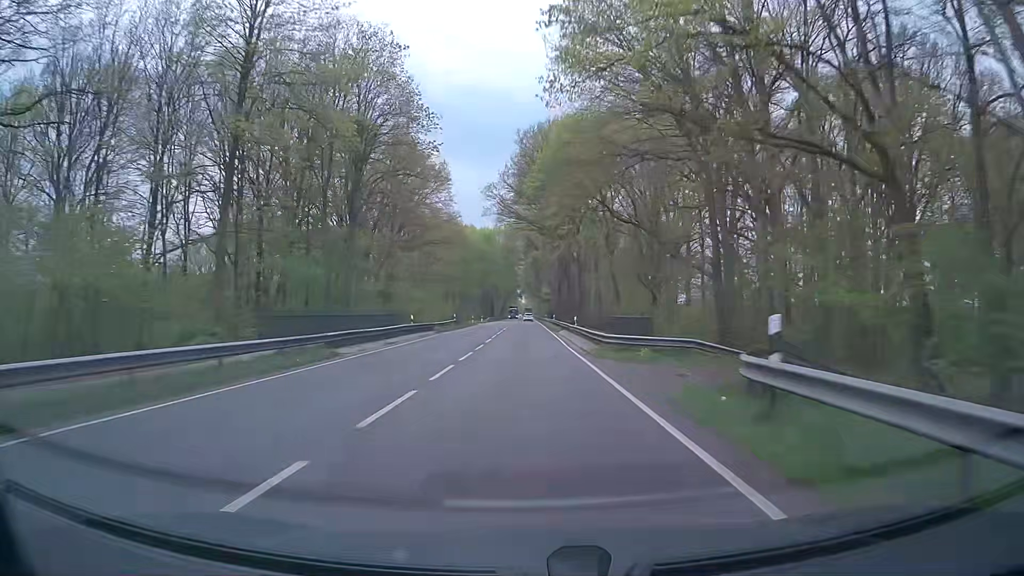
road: primary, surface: asphalt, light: Day
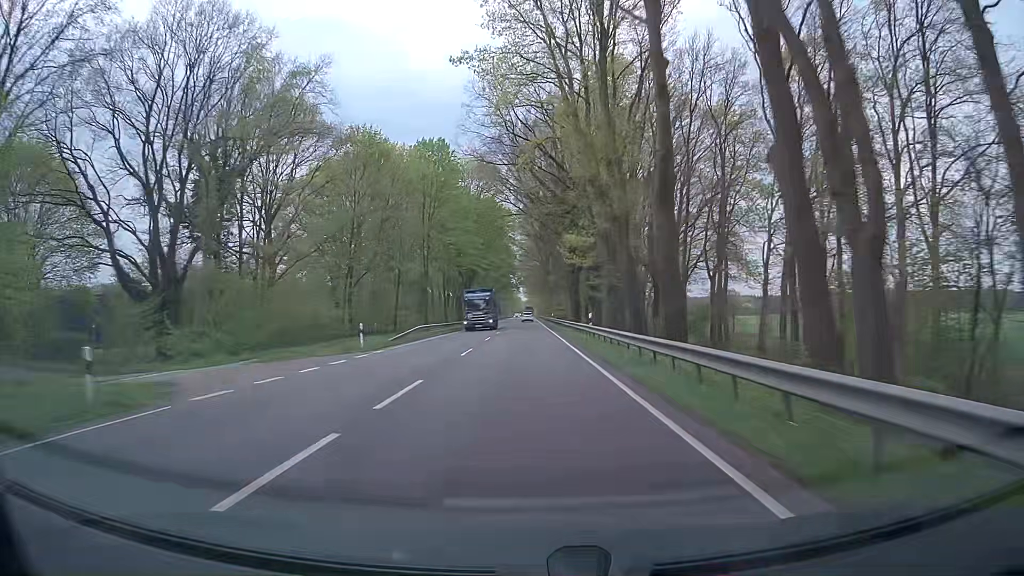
(-1.0, +77.7) m; 0°
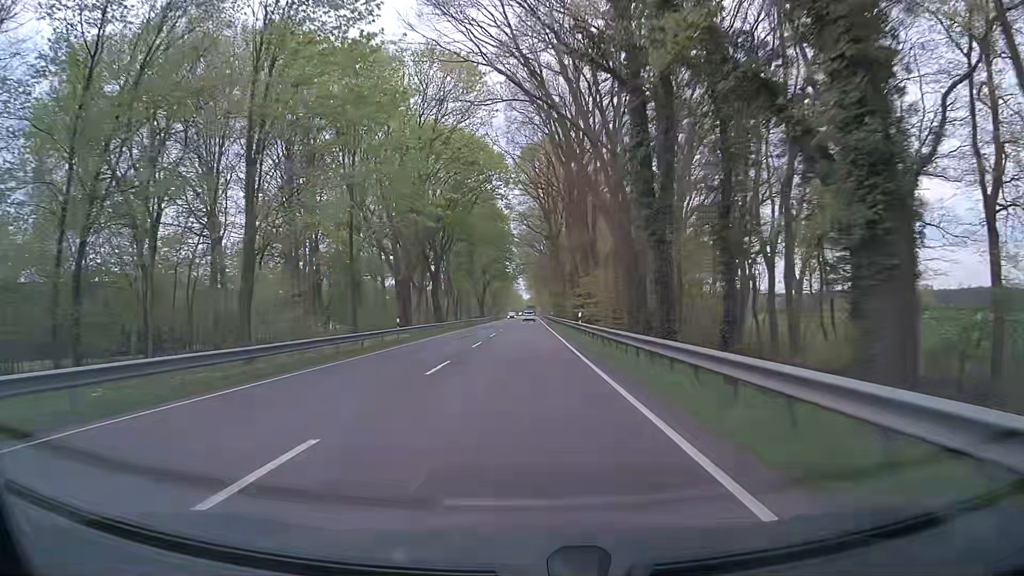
(-0.1, +42.3) m; 0°
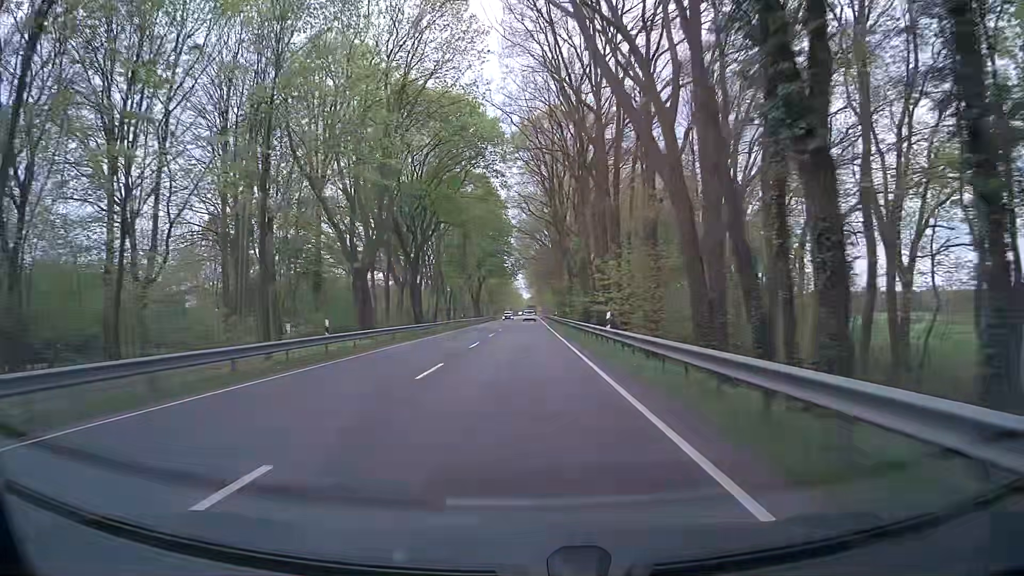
(-0.1, +13.3) m; -1°
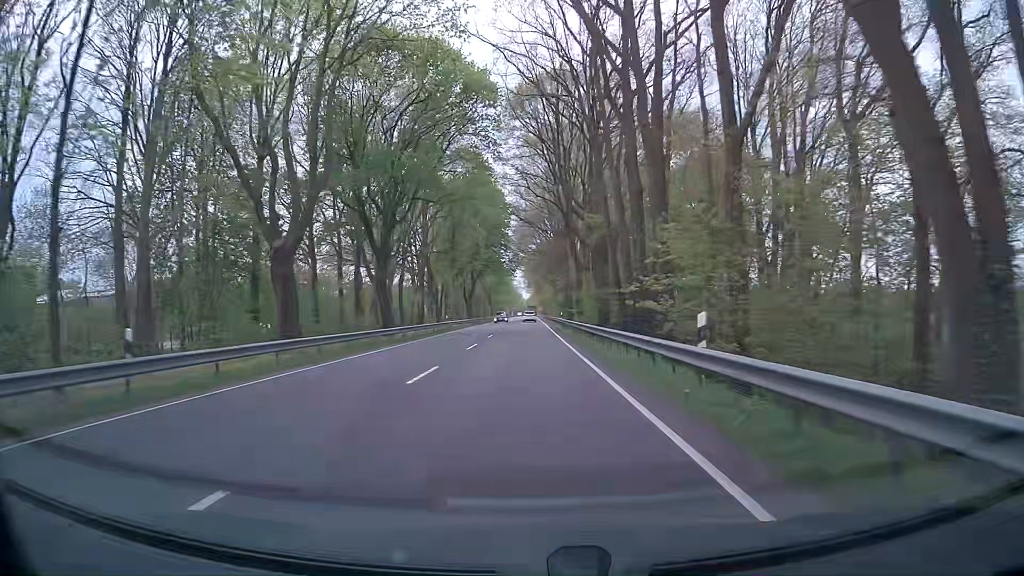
(+0.1, +12.8) m; 0°
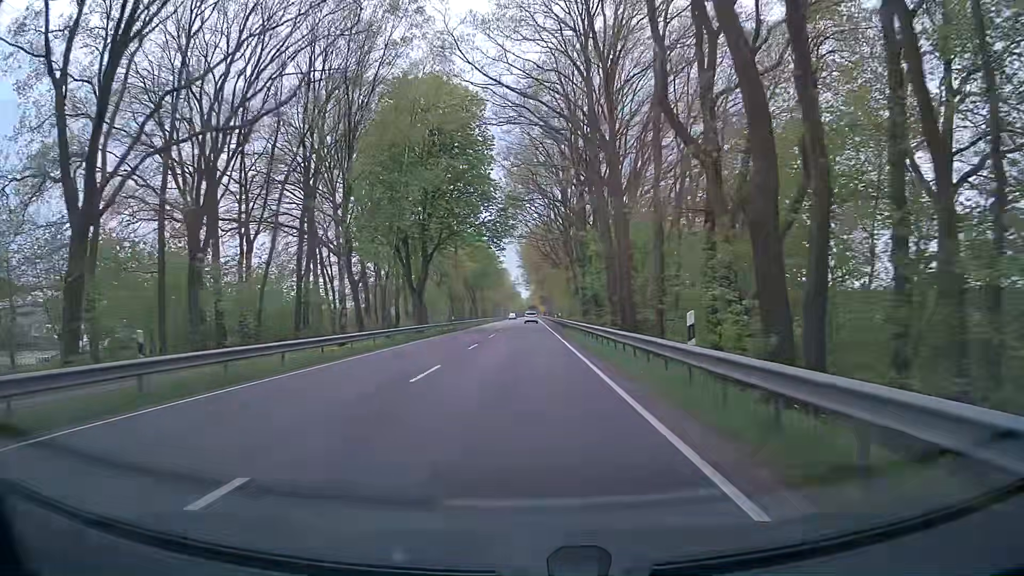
(+0.1, +47.3) m; 0°
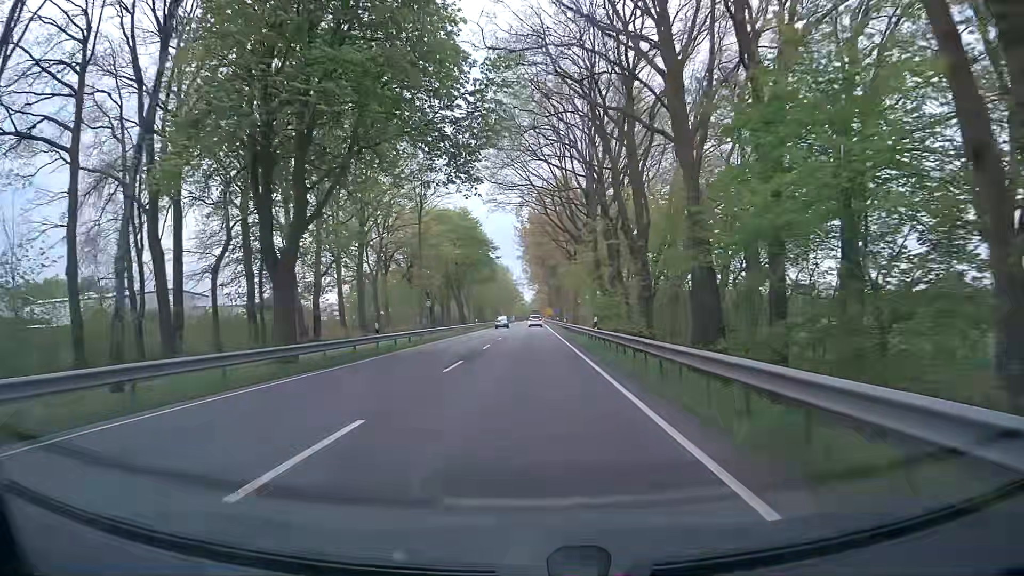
(0.0, +32.7) m; -1°
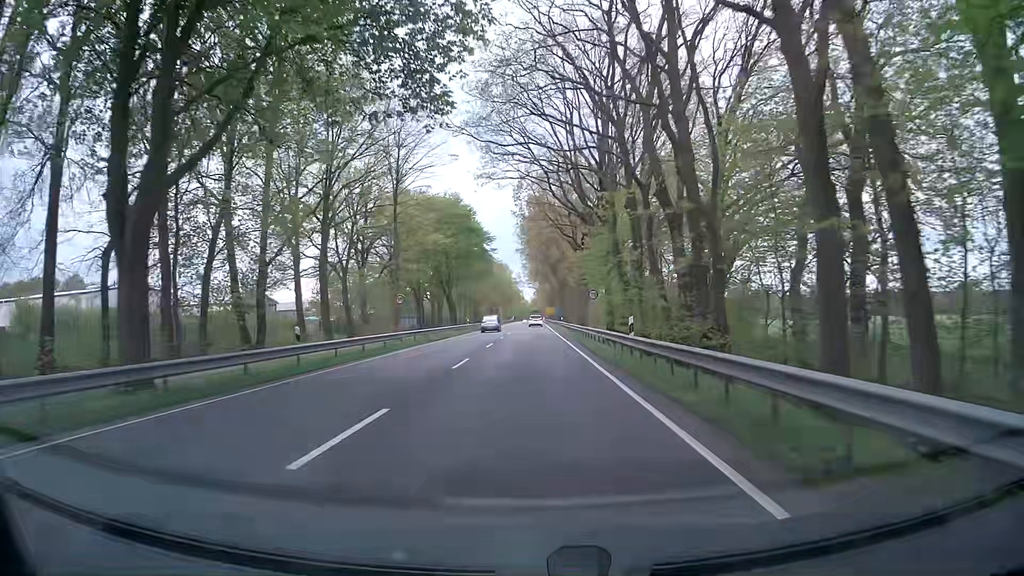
(0.0, +10.9) m; 0°
(0, +10) (0, +20) (0, +30) (0, +40) (+1, +50) (+1, +60) (+1, +70) (+1, +80) (+1, +90) (+1, +100) m
